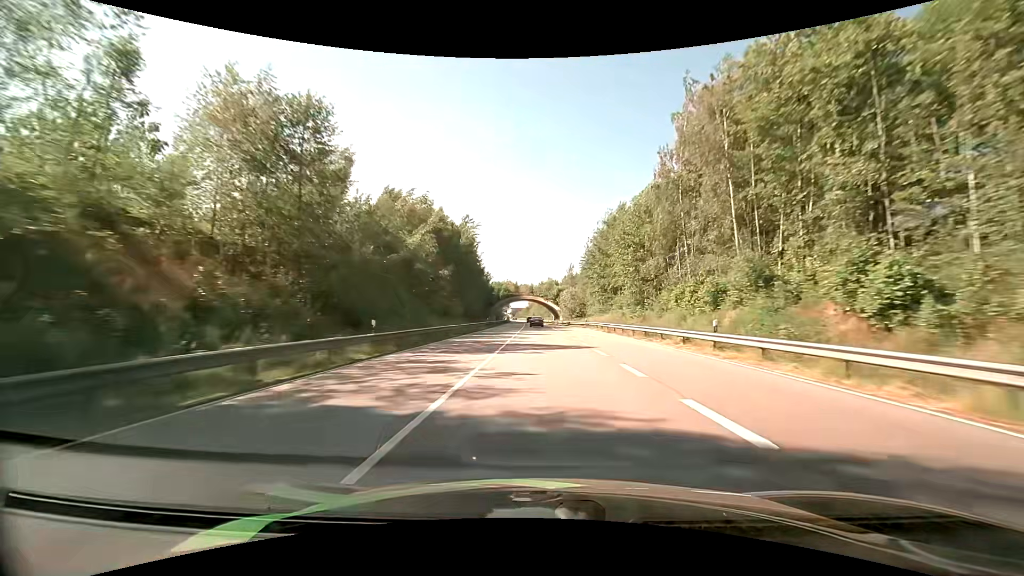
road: primary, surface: asphalt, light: Day
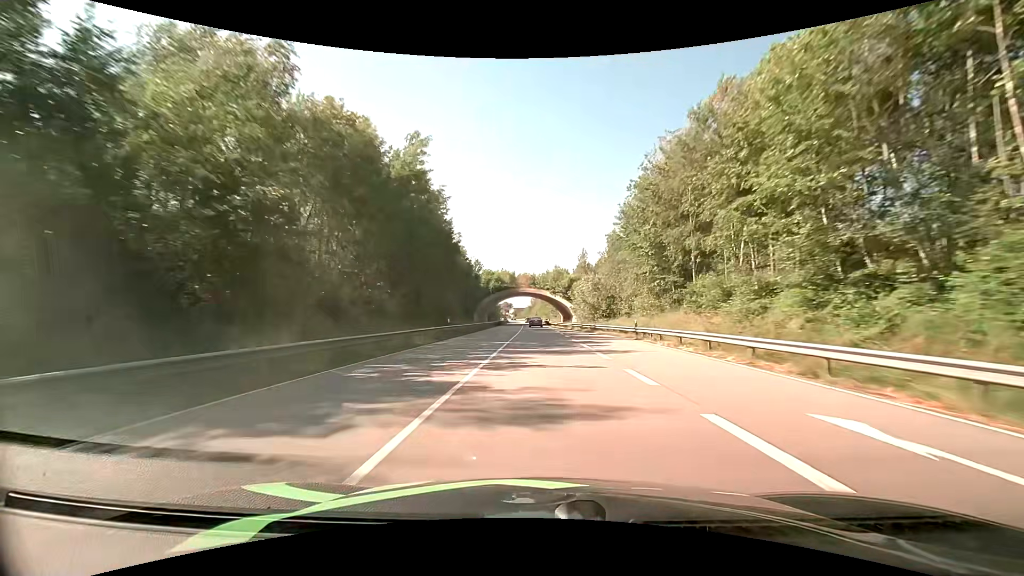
(-0.1, +31.3) m; 0°
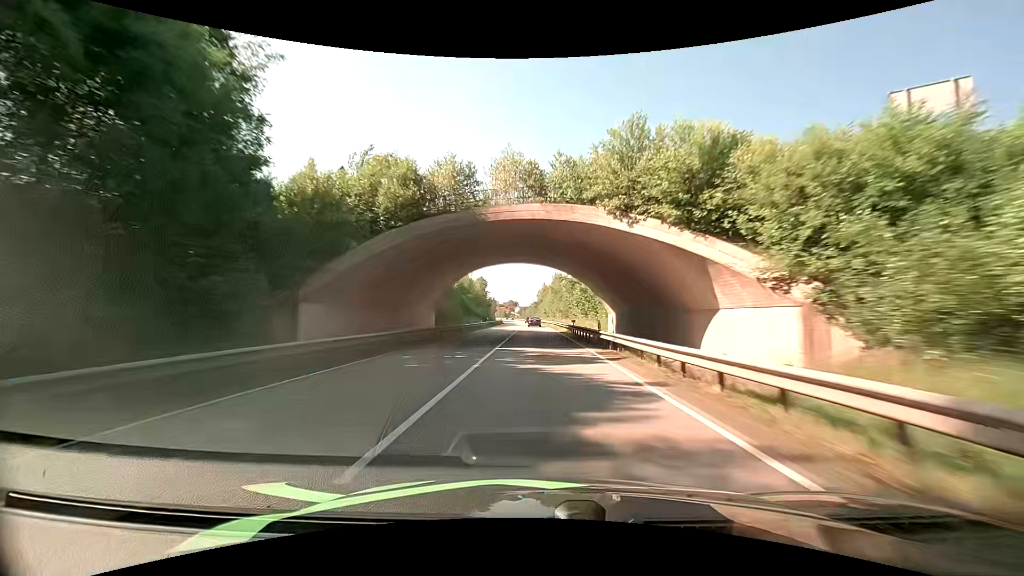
(-0.8, +63.2) m; -1°
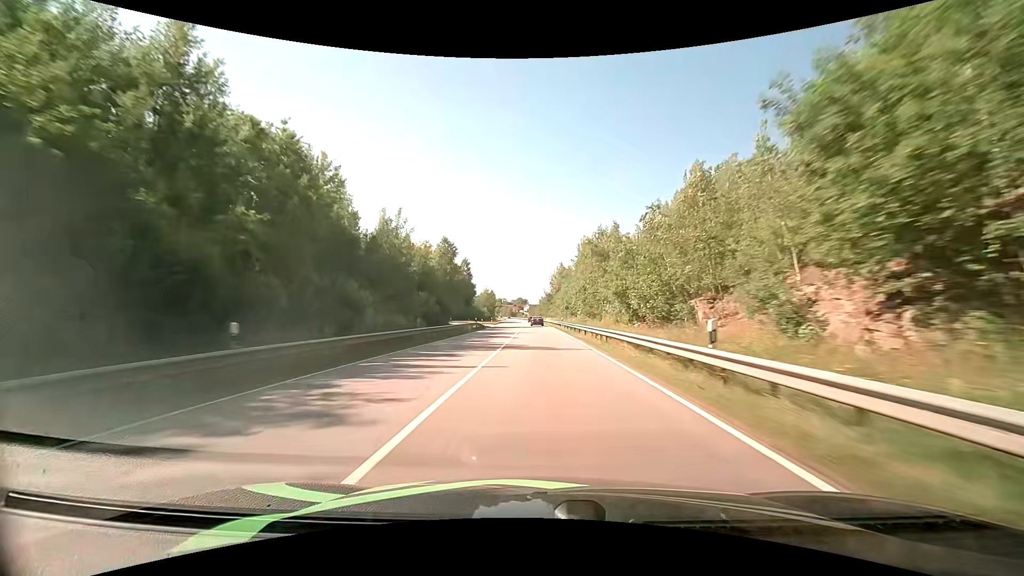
(-0.2, +63.5) m; -1°
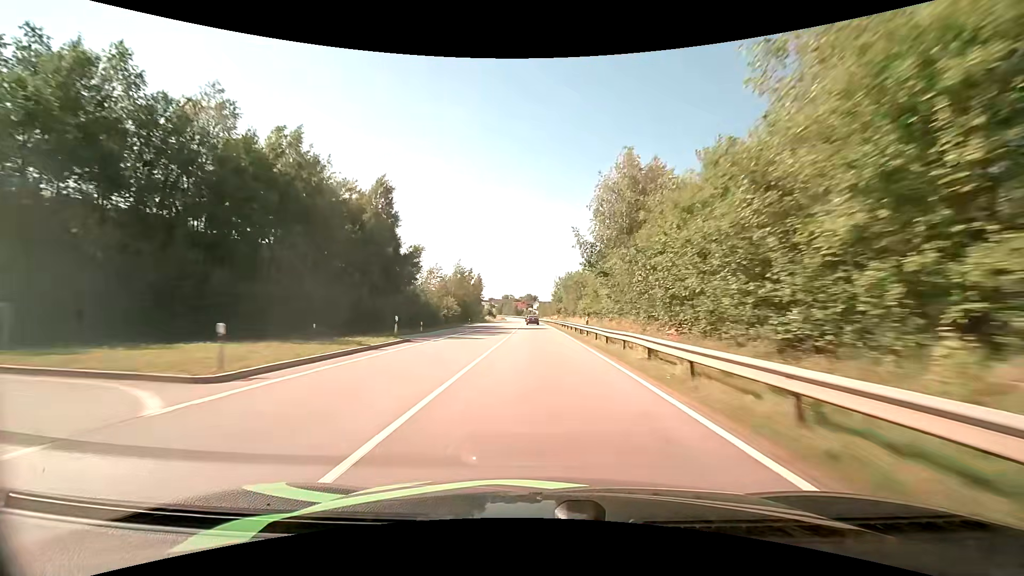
(-0.9, +79.8) m; -1°
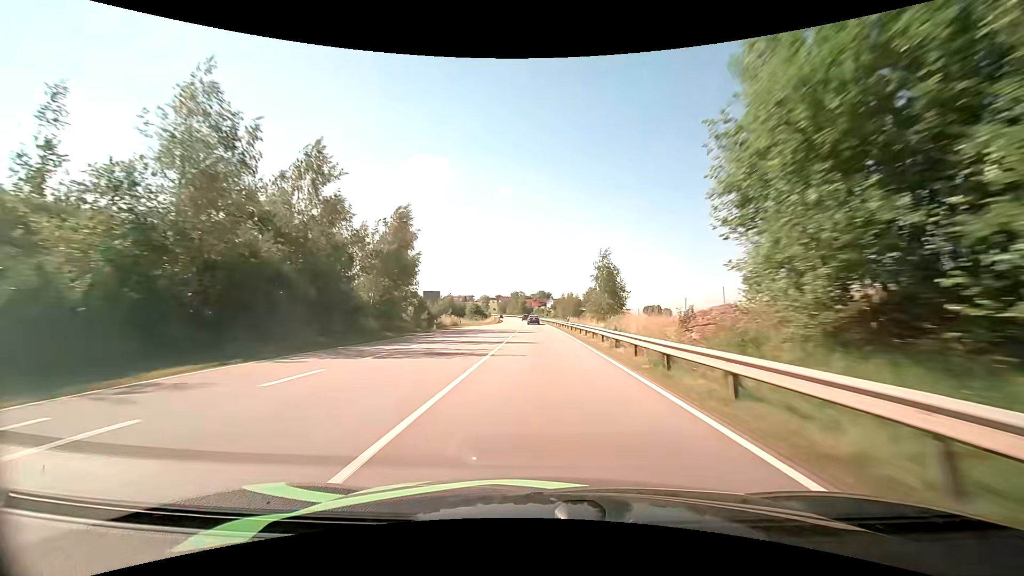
(-1.1, +78.3) m; -2°
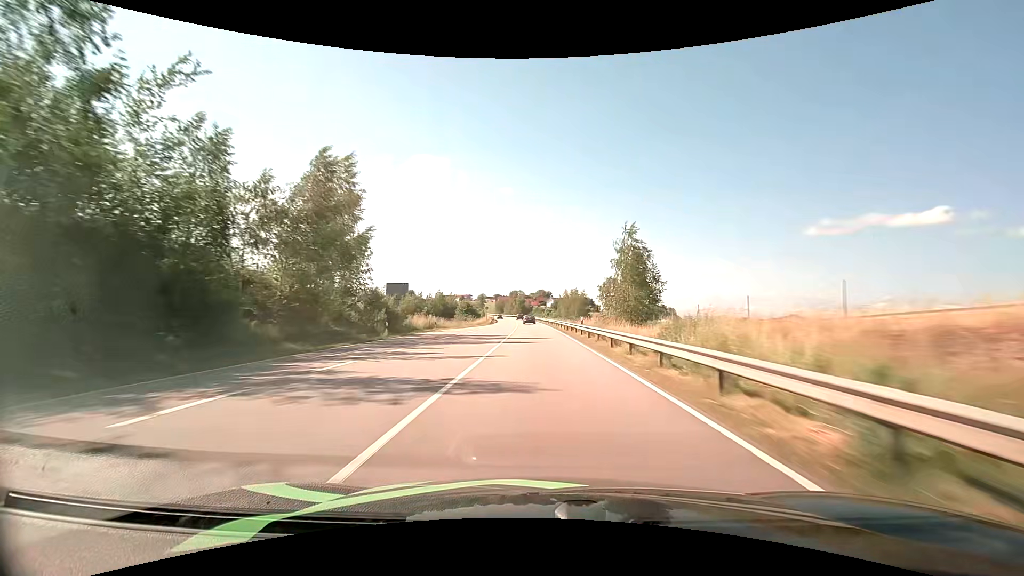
(0.0, +15.6) m; 0°
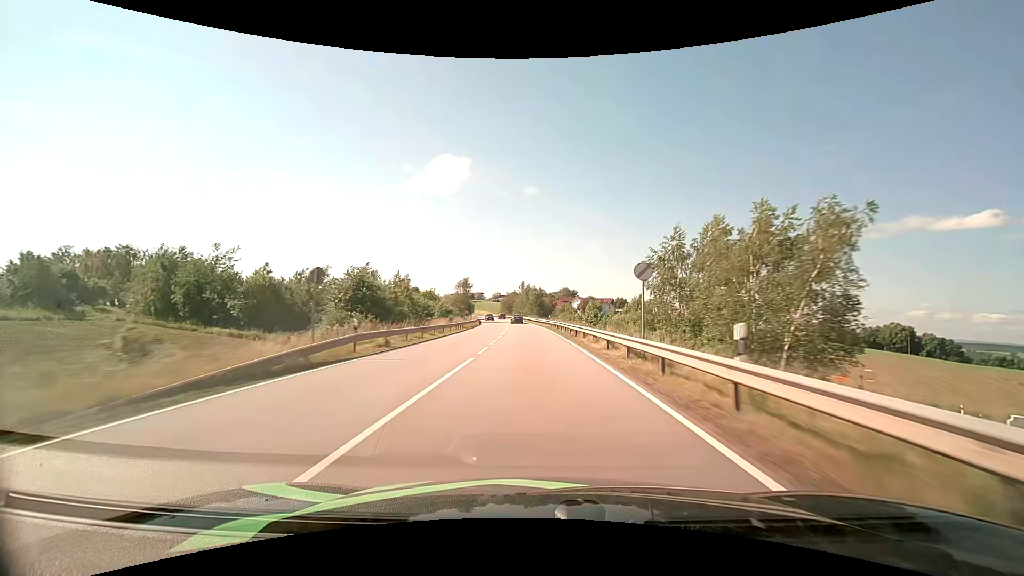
(-1.4, +77.7) m; -3°
(0, +10) (0, +20) (0, +30) (-1, +40) (-1, +50) (-2, +60) (-3, +70) (-3, +80) (-4, +90) (-5, +100) m
